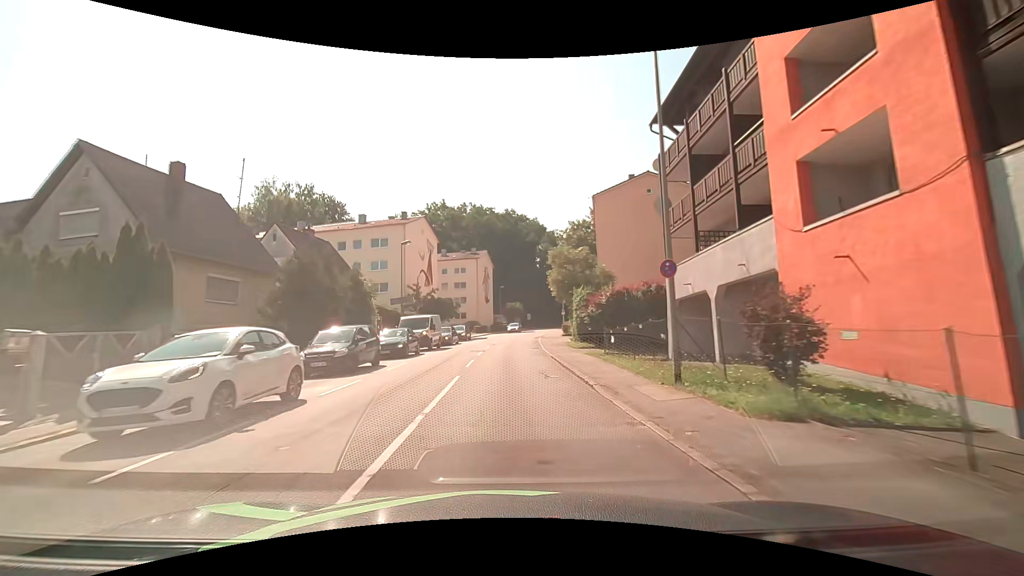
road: tertiary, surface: asphalt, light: Day
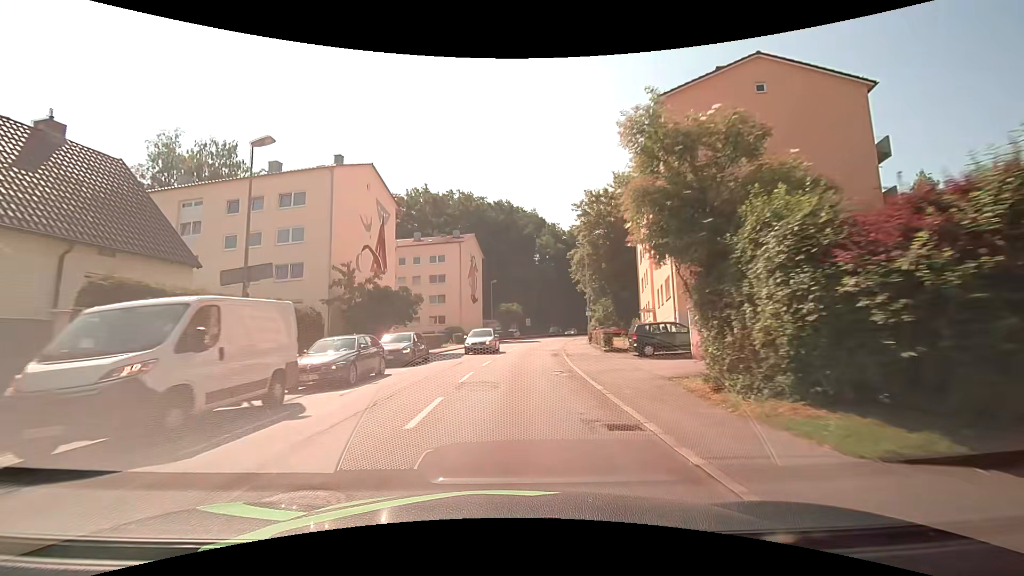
(0.0, +22.9) m; +1°
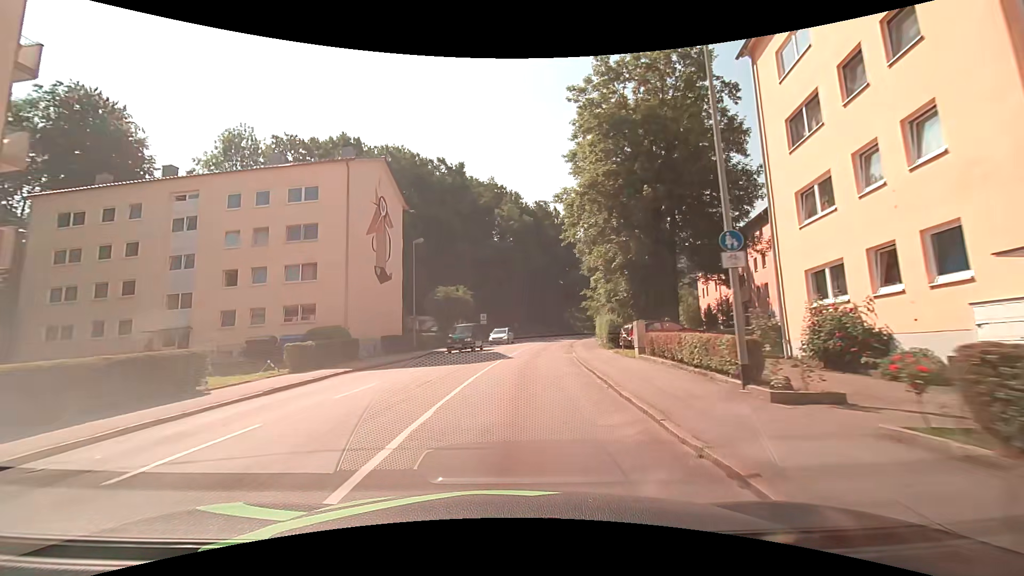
(+1.1, +31.2) m; +4°
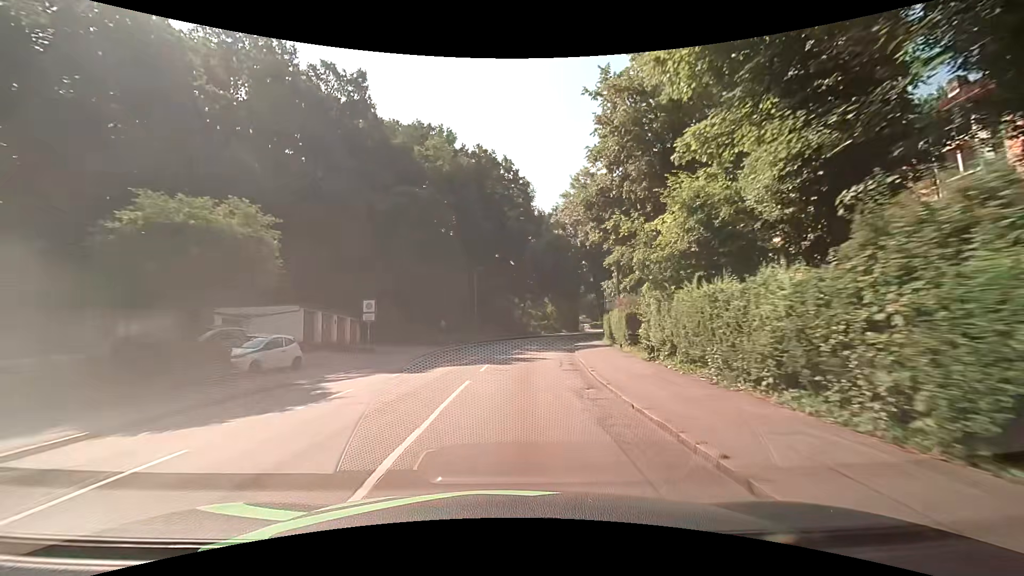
(+2.0, +31.8) m; +7°
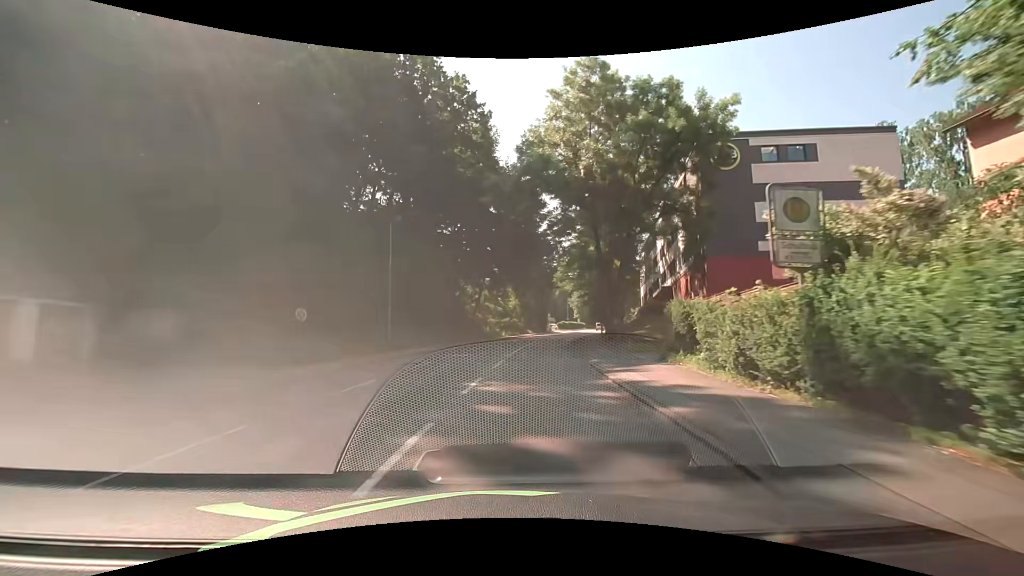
(+0.9, +23.5) m; +4°
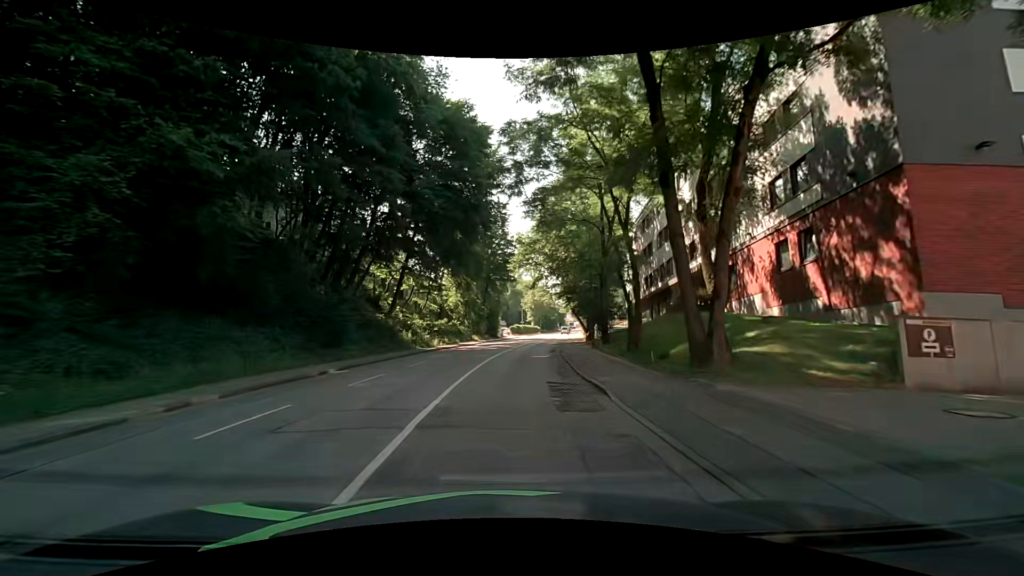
(+1.3, +21.4) m; +7°
(0, +10) (0, +20) (+1, +30) (+2, +40) (+3, +50) (+4, +60) (+5, +70) (+7, +80) (+8, +90) (+9, +99) m
